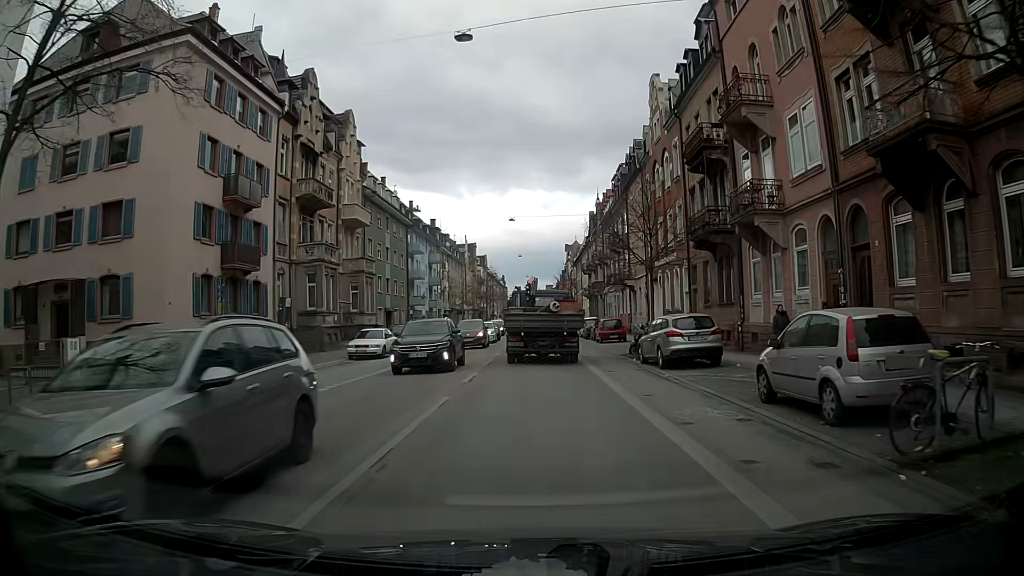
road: secondary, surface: asphalt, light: Day
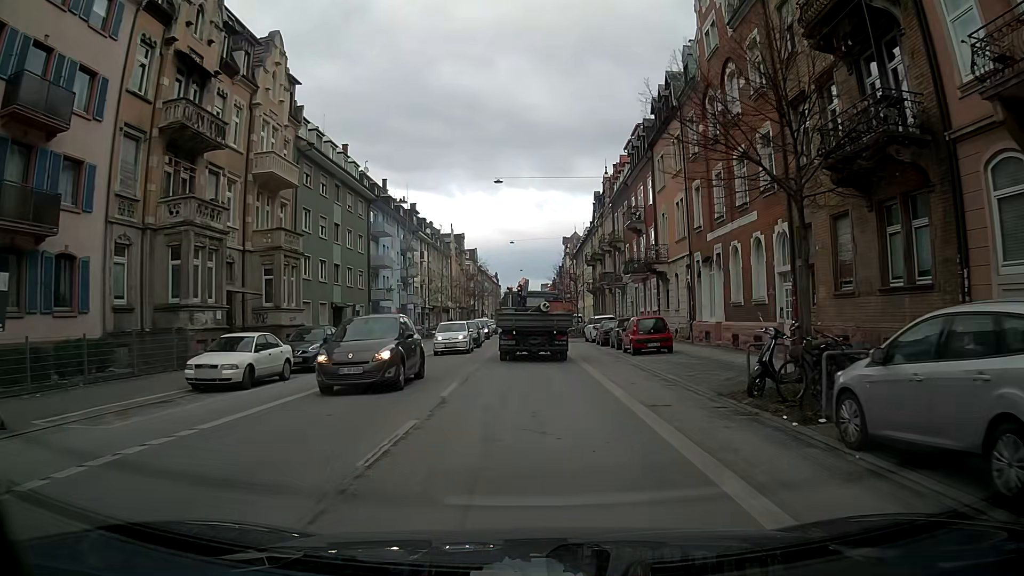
(+0.3, +14.9) m; +1°
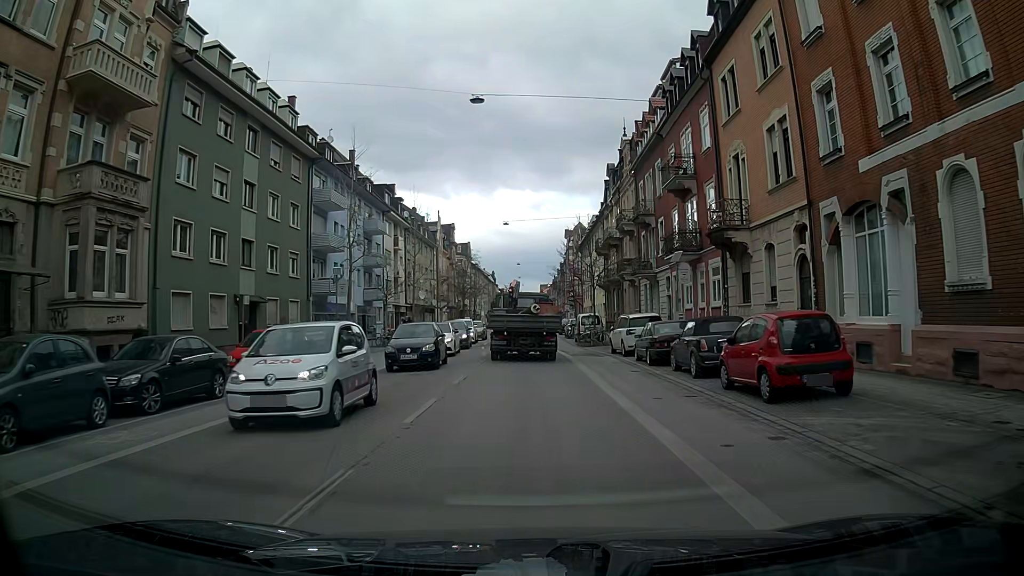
(+0.1, +15.2) m; +1°
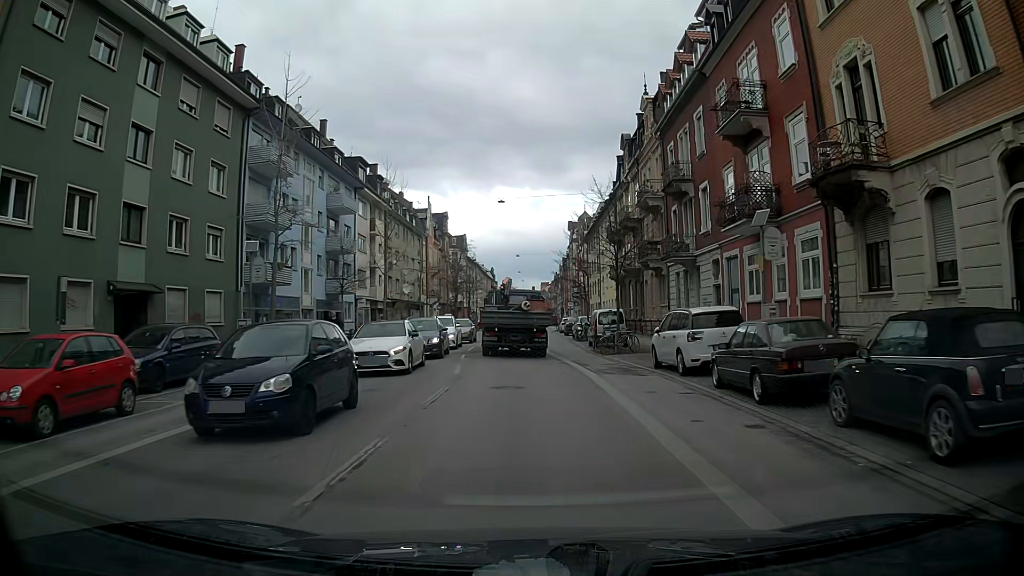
(-0.1, +10.3) m; -1°
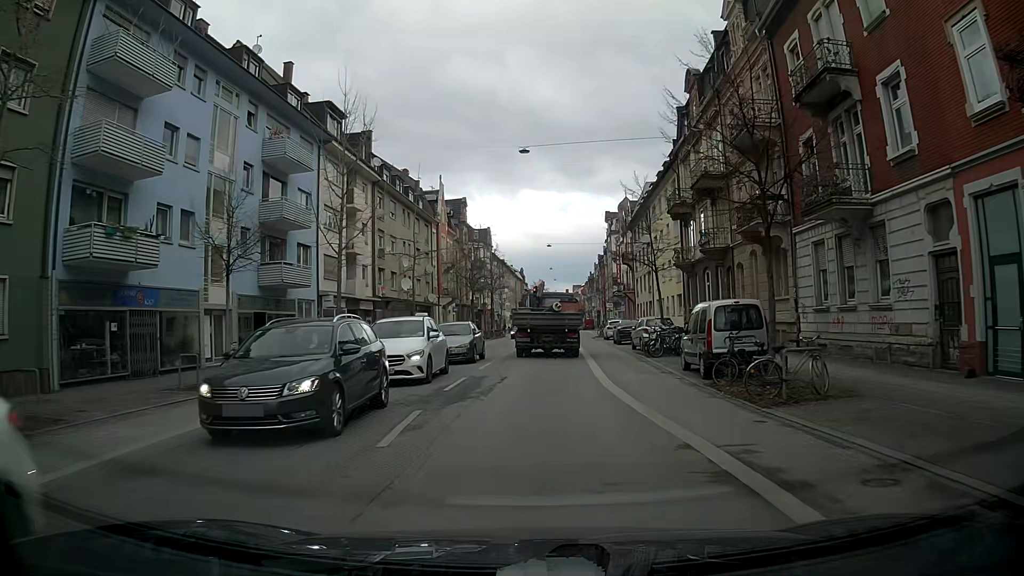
(-0.1, +15.6) m; -2°
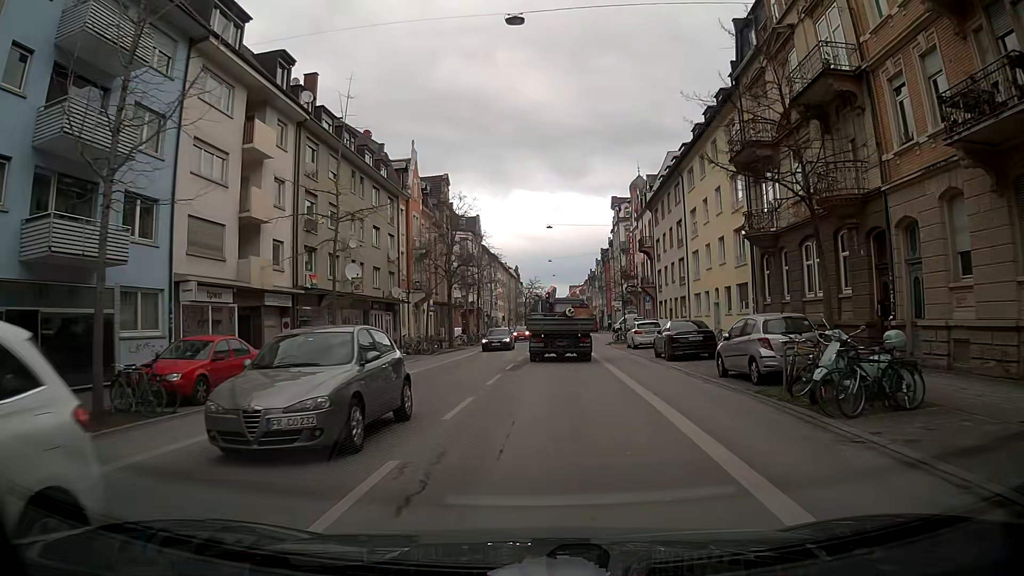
(-0.2, +15.5) m; -1°
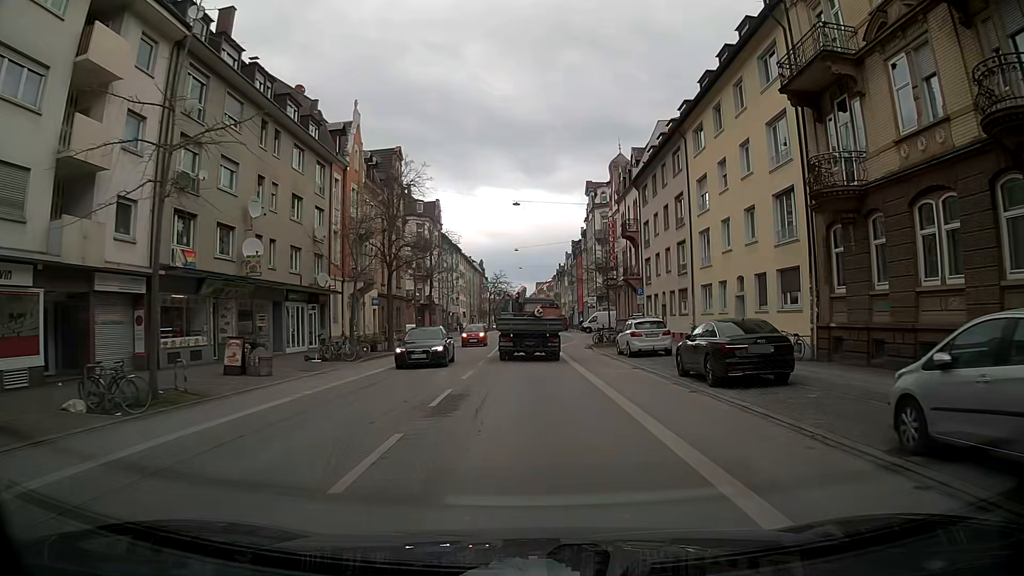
(+0.3, +10.2) m; +3°
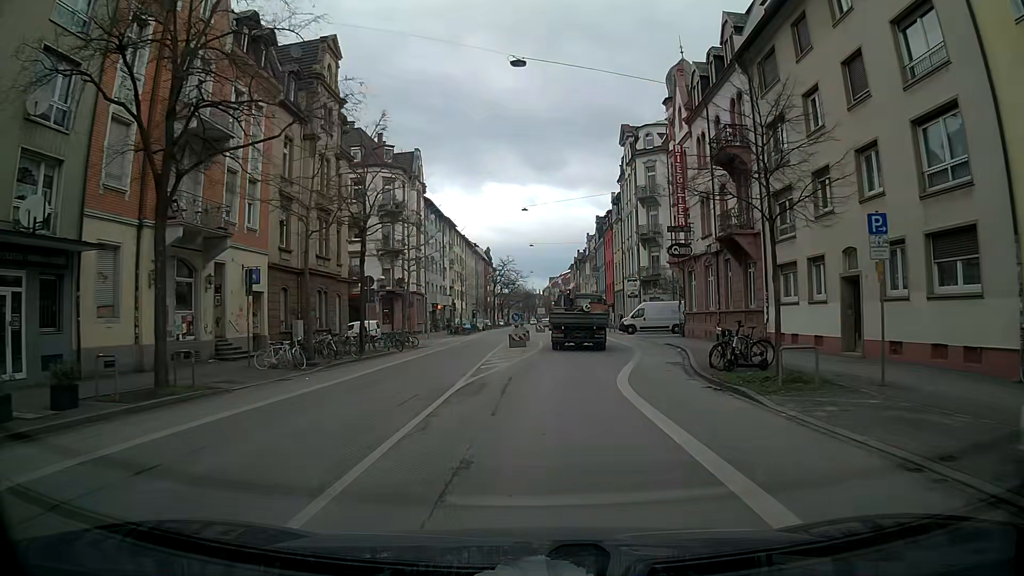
(-0.1, +26.1) m; -1°
